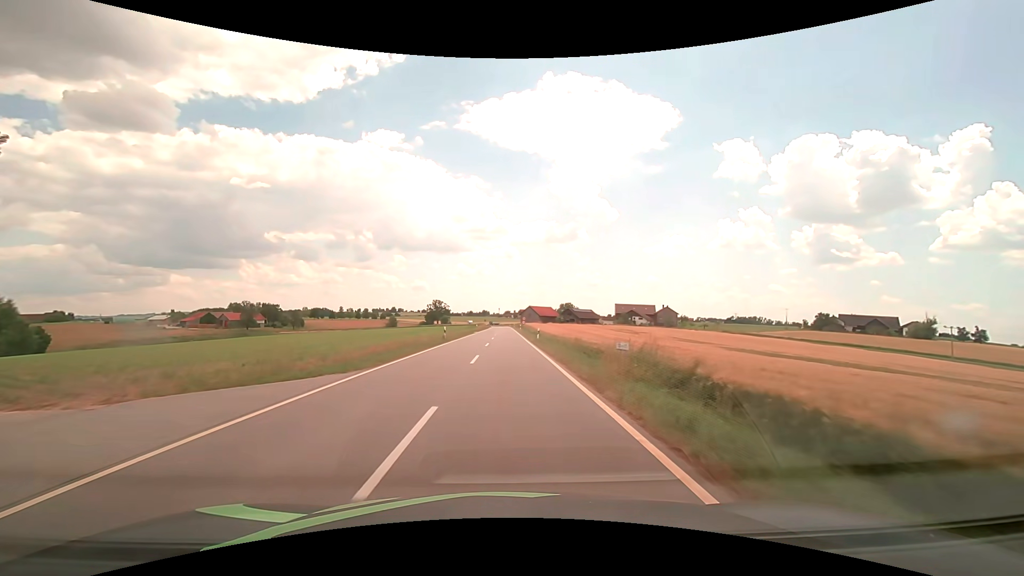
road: tertiary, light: Day
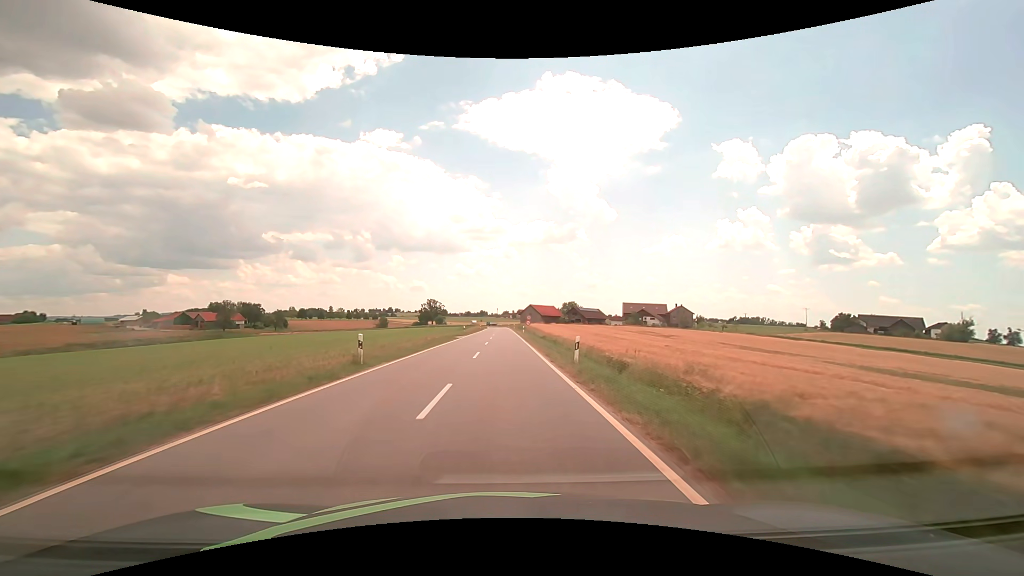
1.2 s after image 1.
(0.0, +20.8) m; 0°
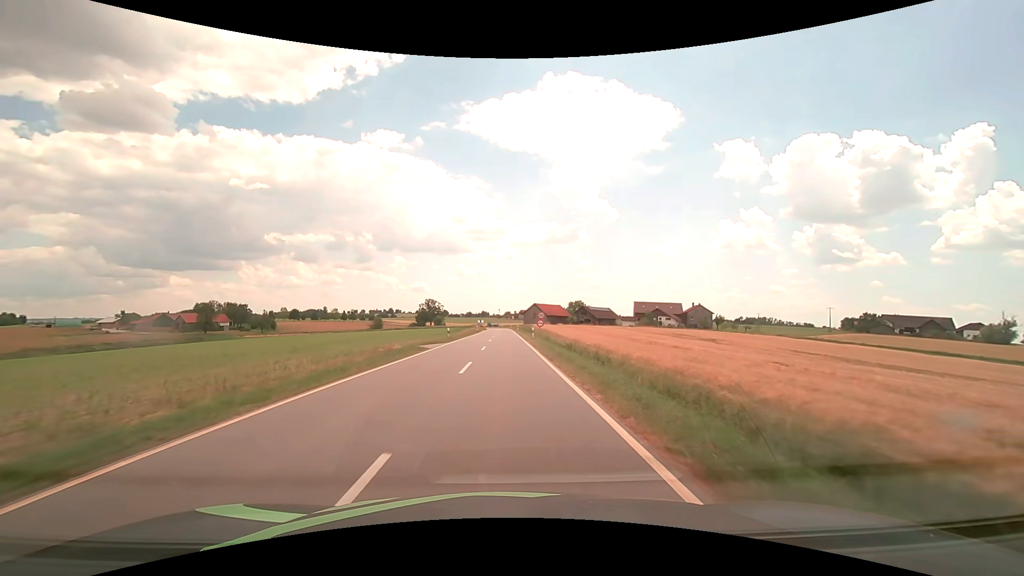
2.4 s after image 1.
(0.0, +17.5) m; 0°
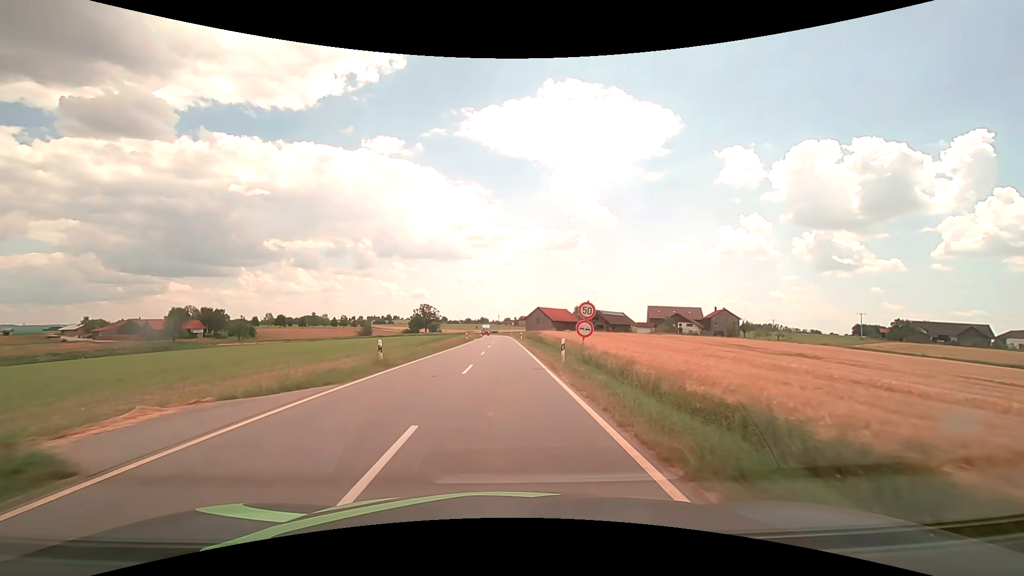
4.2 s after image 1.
(0.0, +22.3) m; 0°
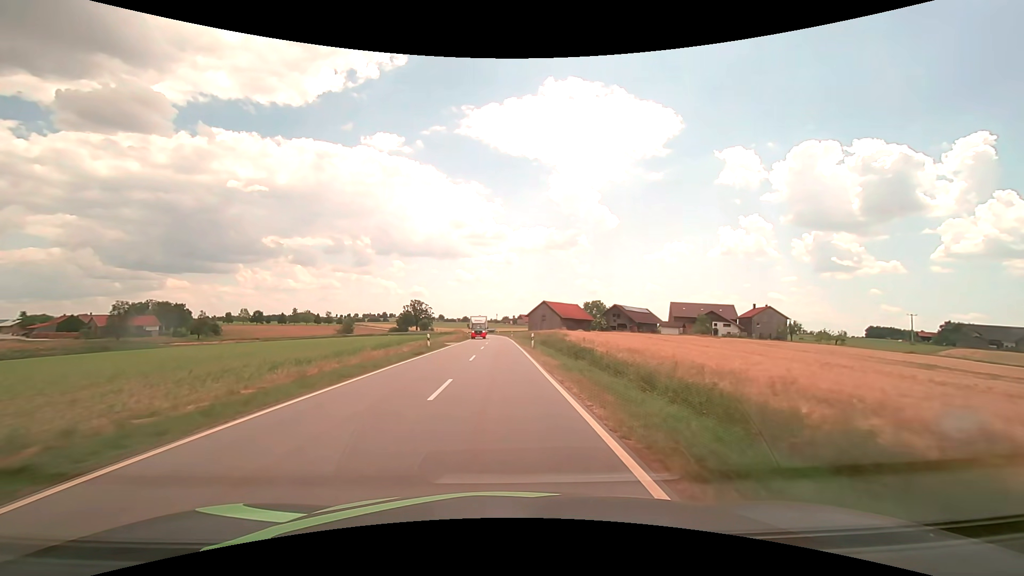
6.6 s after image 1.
(0.0, +30.2) m; 0°
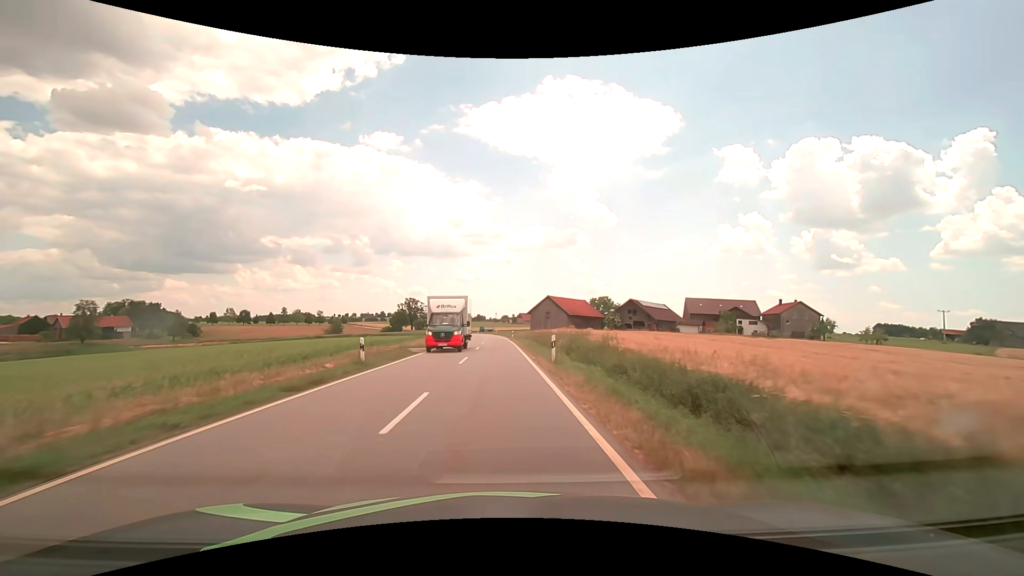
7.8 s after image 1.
(0.0, +15.3) m; 0°
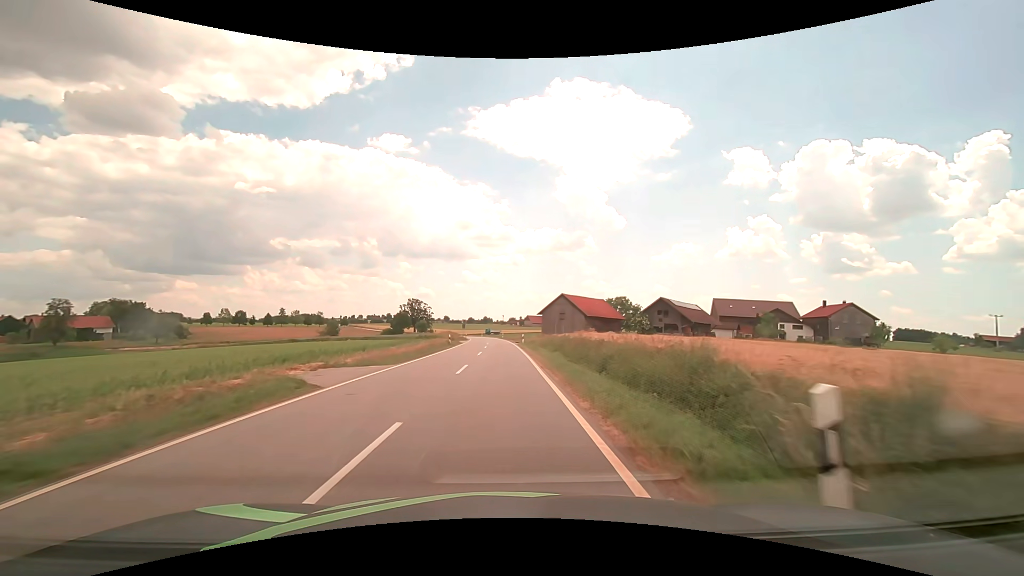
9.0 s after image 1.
(-0.1, +15.3) m; 0°
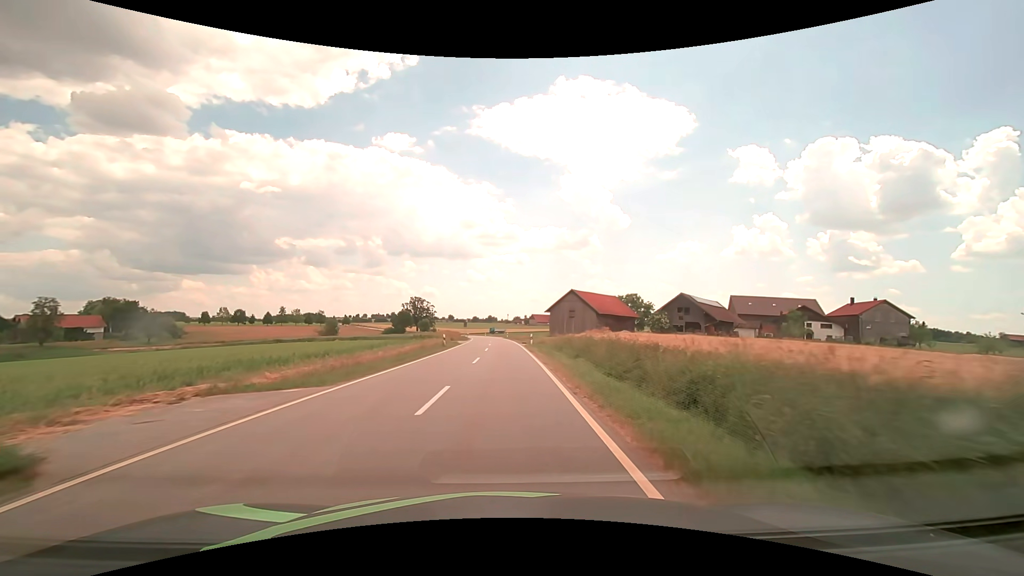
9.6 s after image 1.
(-0.1, +7.6) m; -1°
